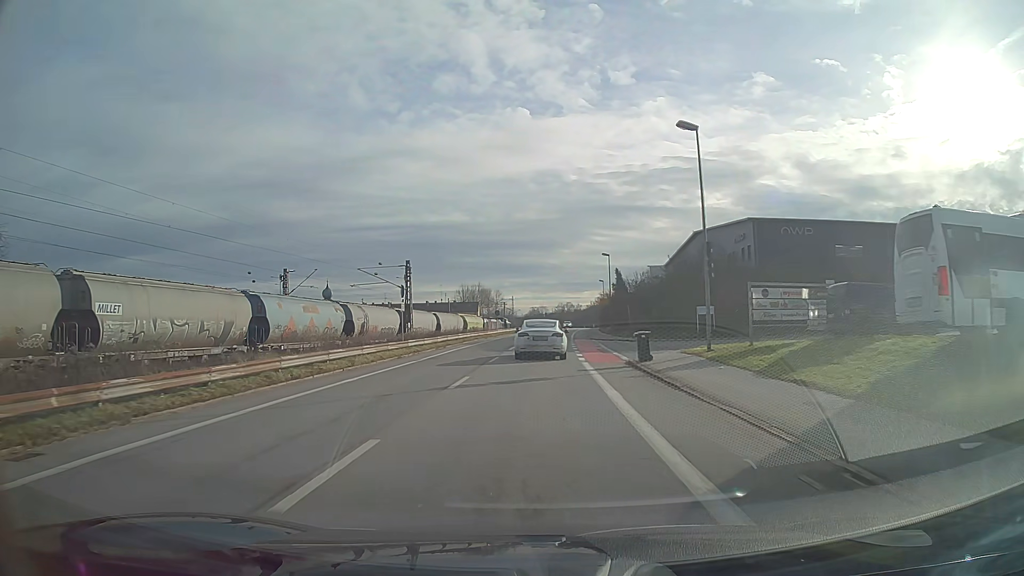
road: unclassified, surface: asphalt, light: Day
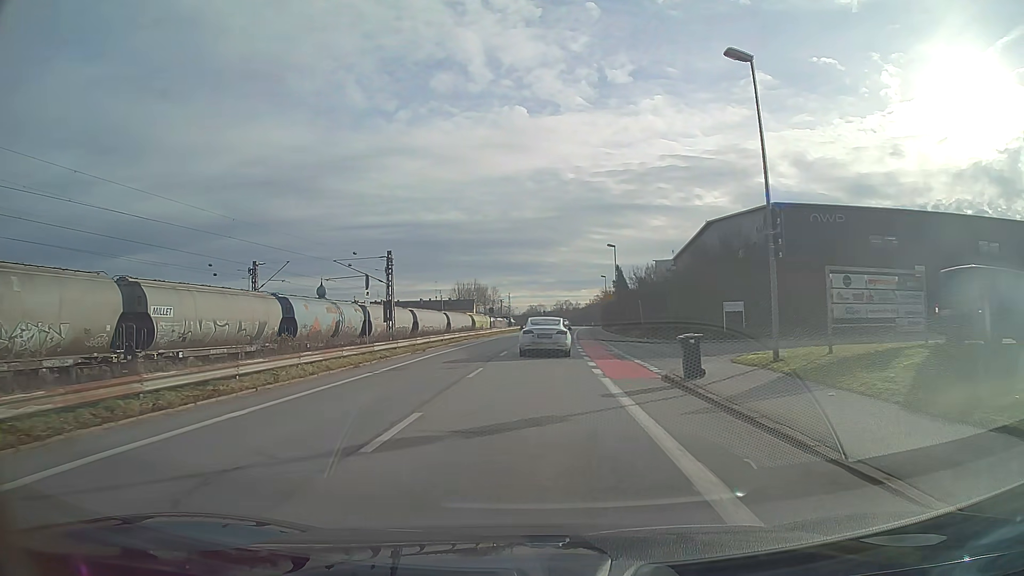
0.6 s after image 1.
(0.0, +6.9) m; 0°
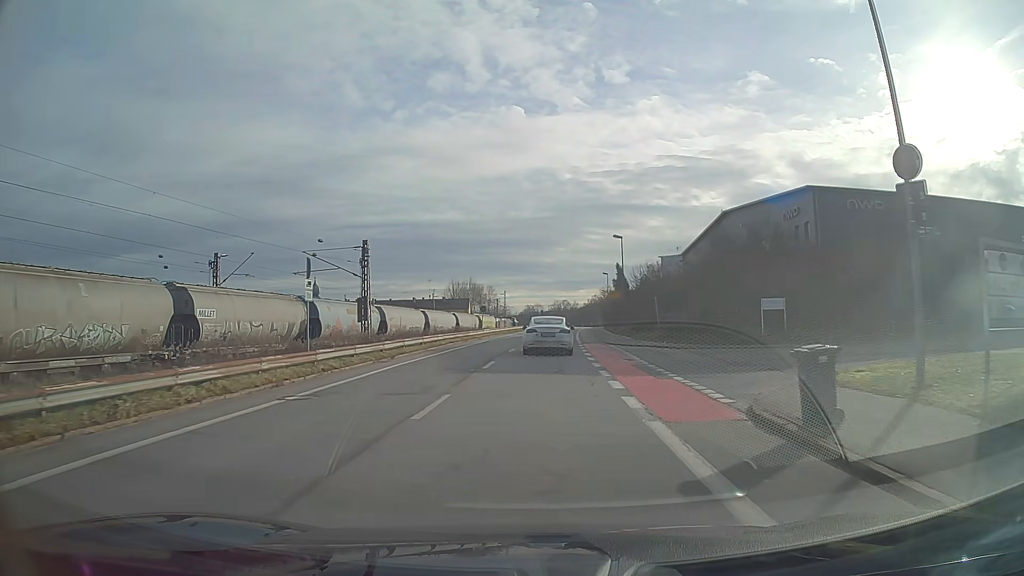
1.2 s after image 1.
(0.0, +6.9) m; 0°
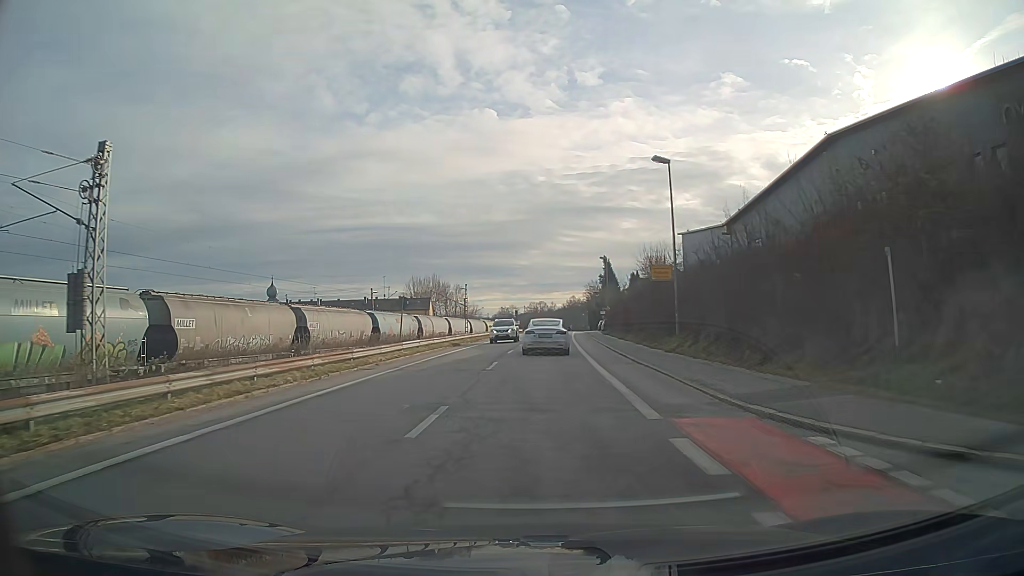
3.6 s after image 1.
(+0.5, +28.4) m; +2°
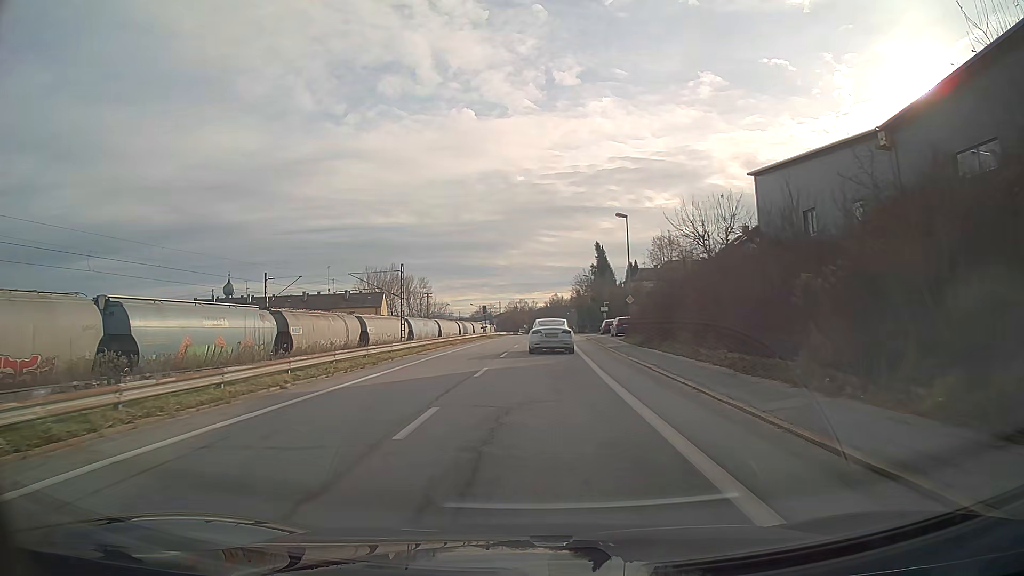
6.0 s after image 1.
(+0.4, +29.6) m; +1°
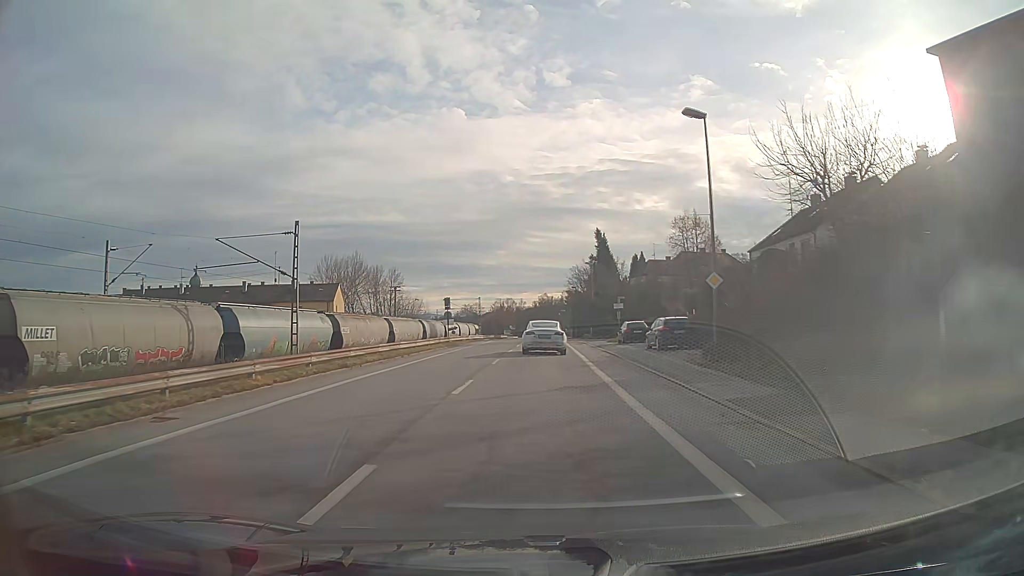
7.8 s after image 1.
(+0.2, +22.6) m; +1°
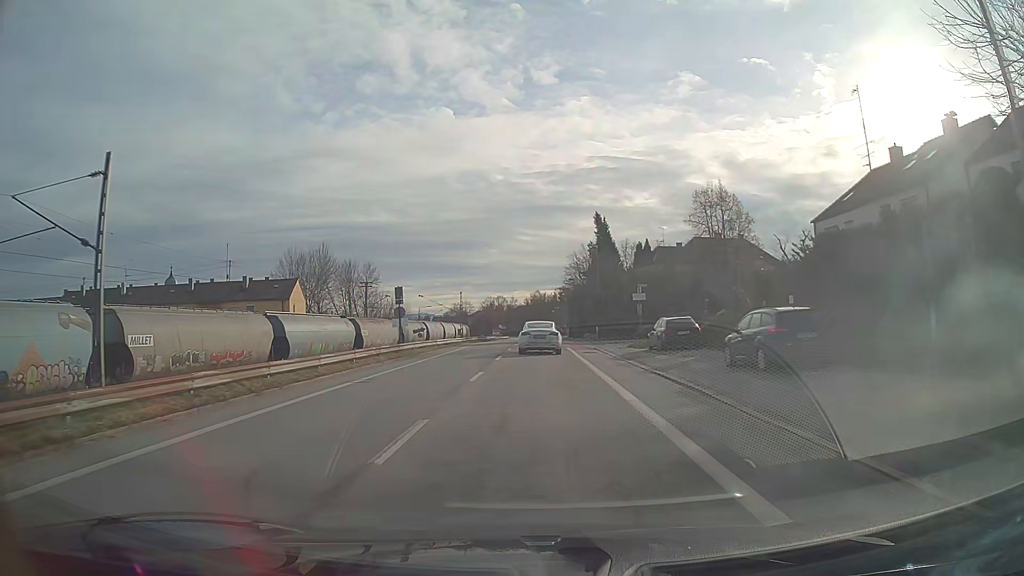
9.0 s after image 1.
(+0.1, +15.1) m; +1°
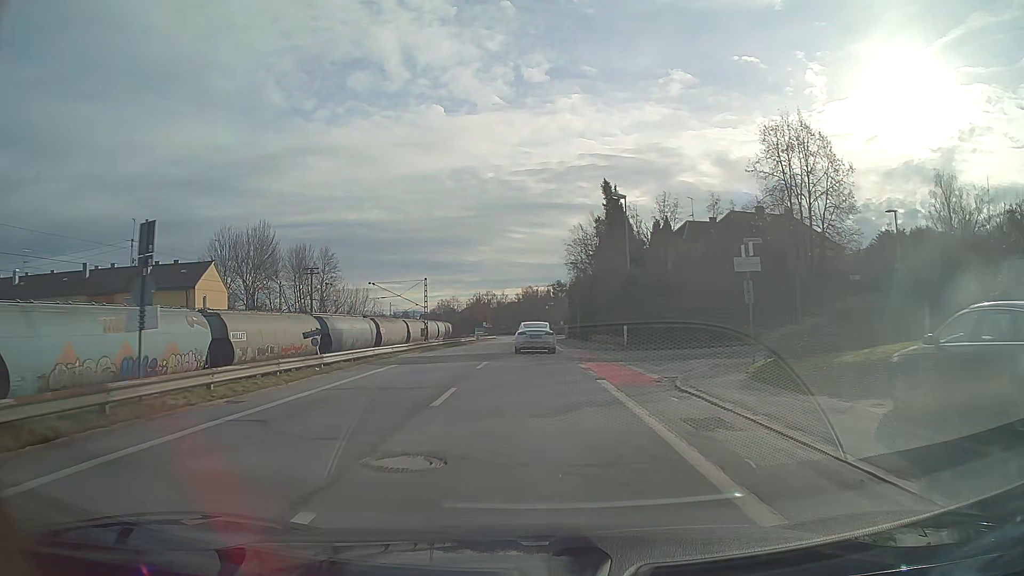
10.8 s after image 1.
(+0.1, +22.8) m; +1°
(0, +10) (0, +20) (0, +30) (0, +40) (0, +50) (0, +60) (0, +70) (0, +80) (0, +90) (0, +100) m
